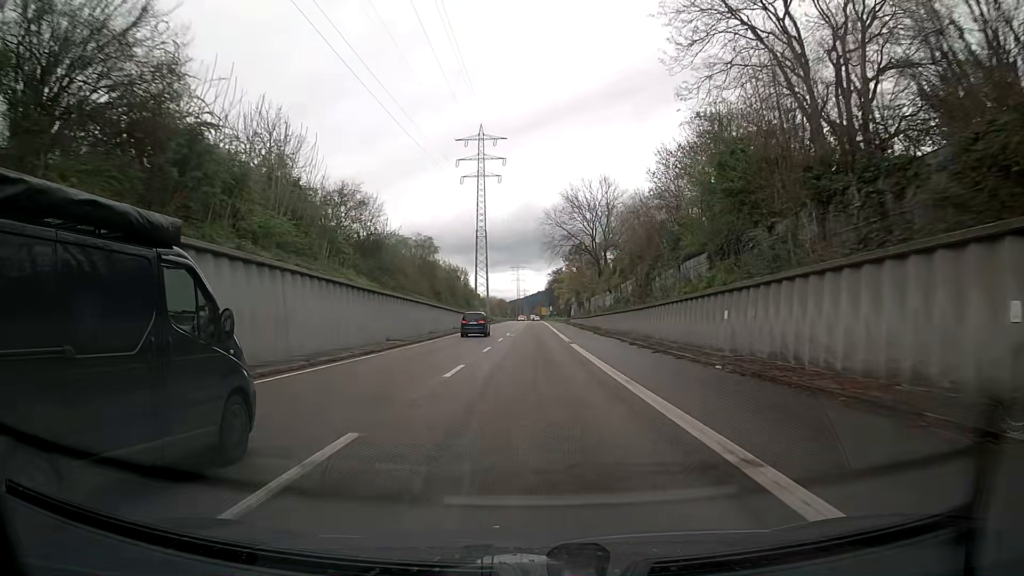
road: trunk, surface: asphalt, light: Day
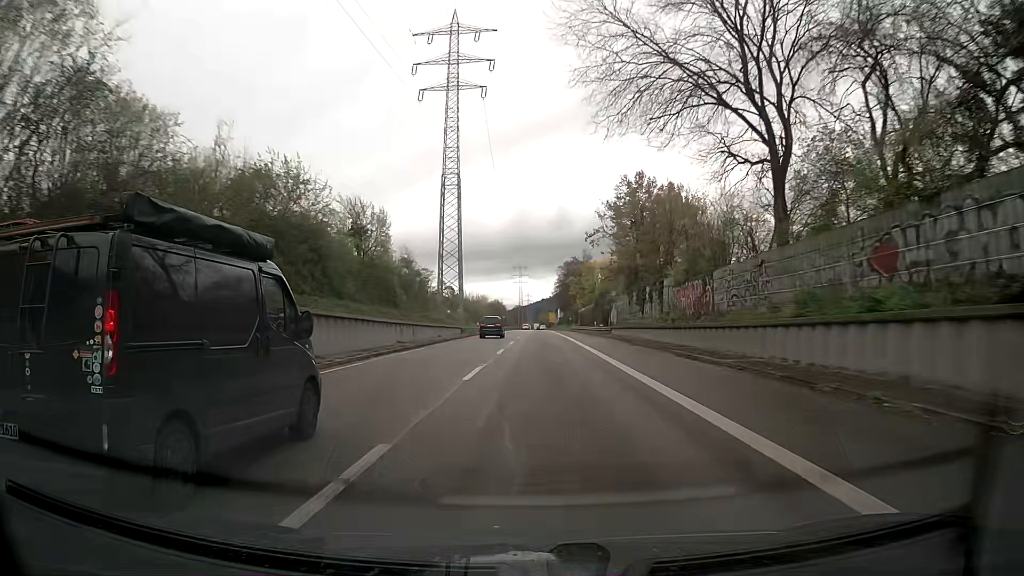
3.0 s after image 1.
(-0.2, +60.7) m; -1°
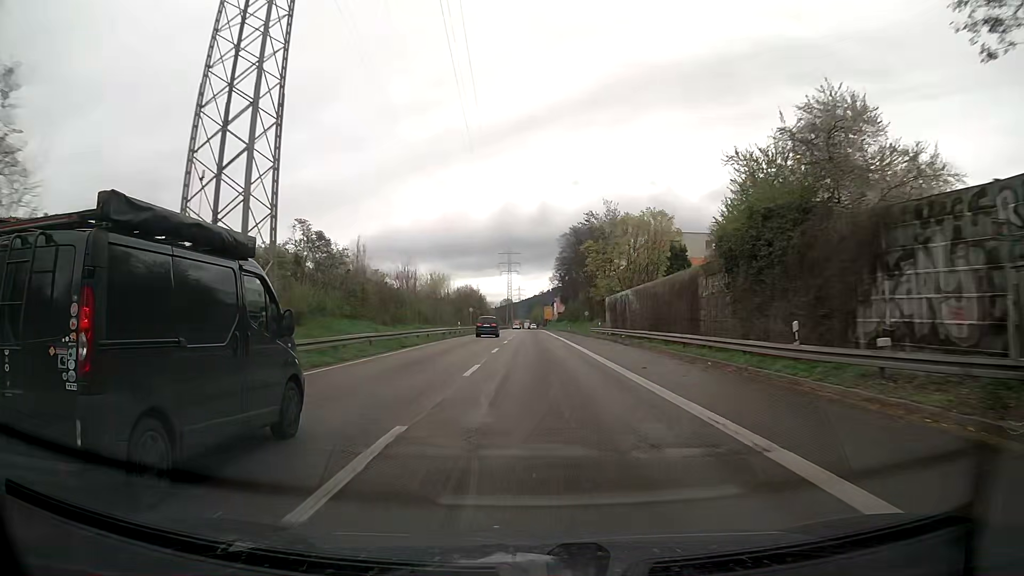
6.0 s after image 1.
(+0.9, +59.0) m; +1°
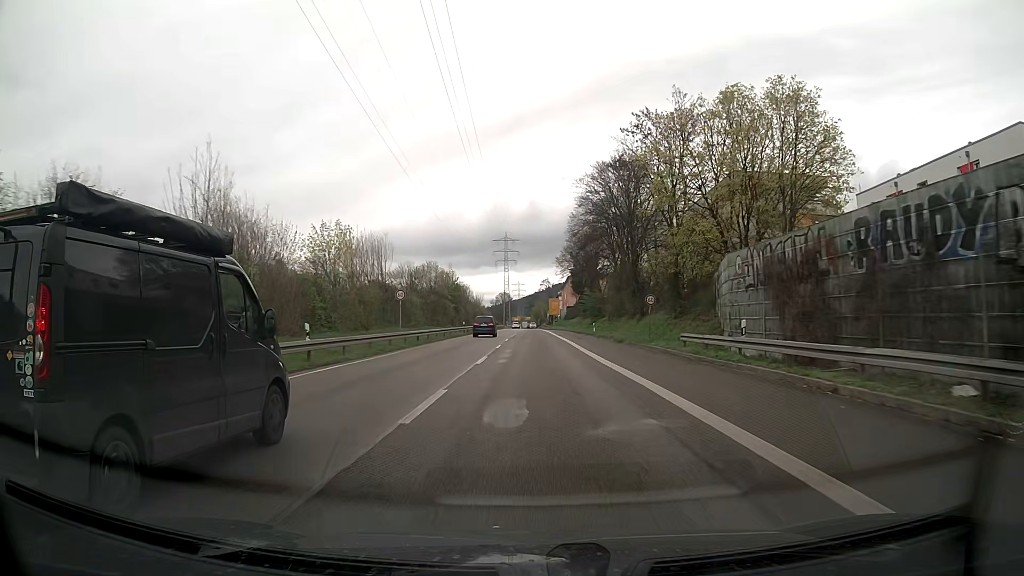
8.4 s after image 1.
(-0.2, +43.5) m; 0°
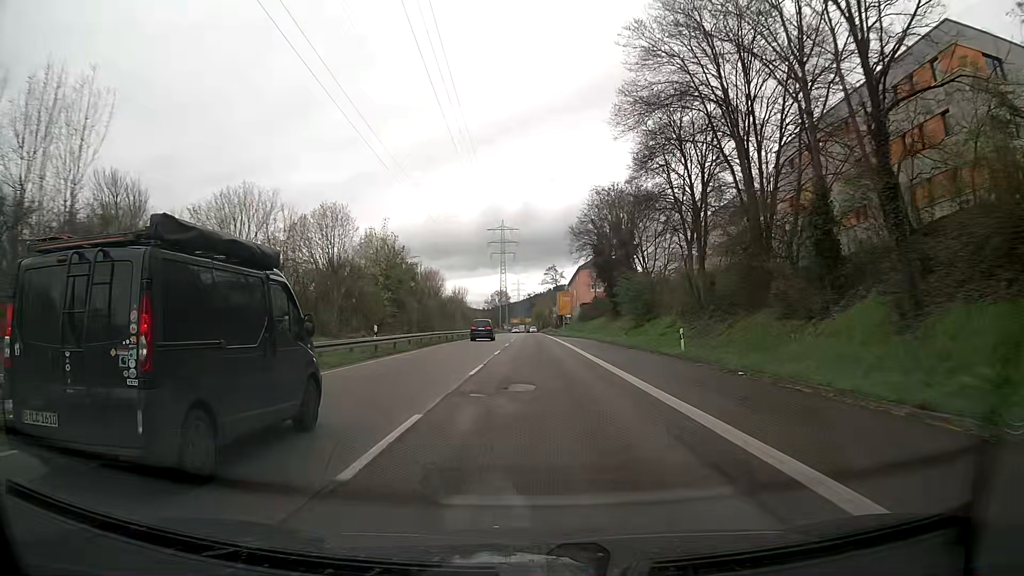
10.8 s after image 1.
(-0.3, +39.1) m; -1°
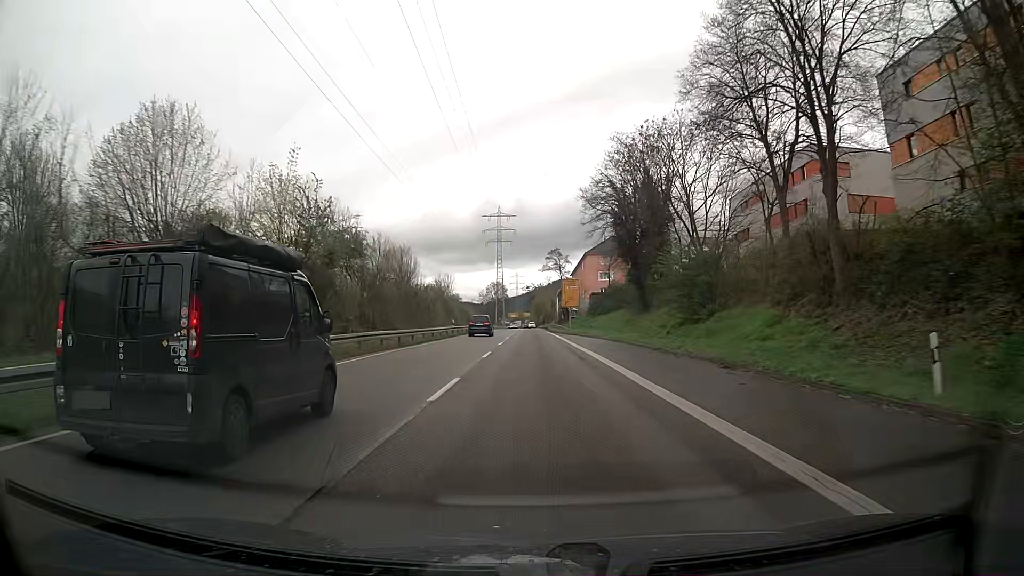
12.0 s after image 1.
(+0.2, +18.8) m; +1°
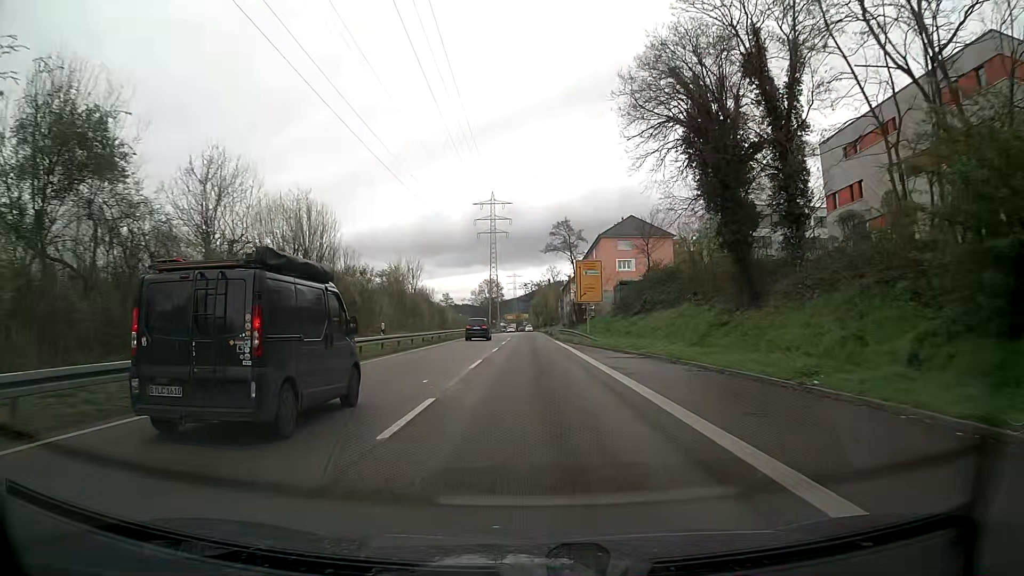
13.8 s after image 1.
(0.0, +27.3) m; 0°
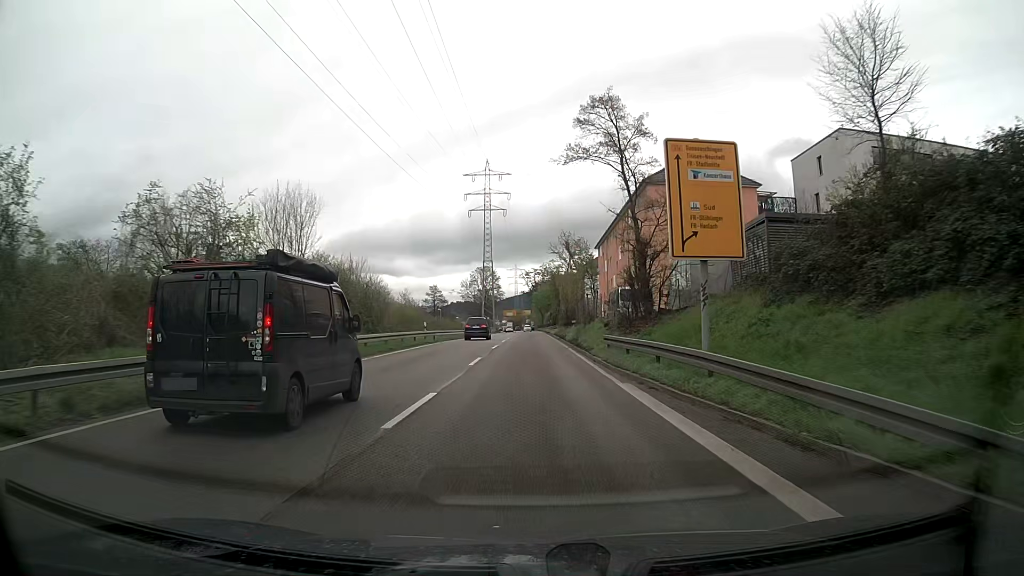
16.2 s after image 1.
(0.0, +35.6) m; 0°
(0, +10) (0, +20) (0, +30) (0, +40) (0, +50) (0, +60) (-1, +70) (-1, +80) (-1, +90) (-1, +100) m
